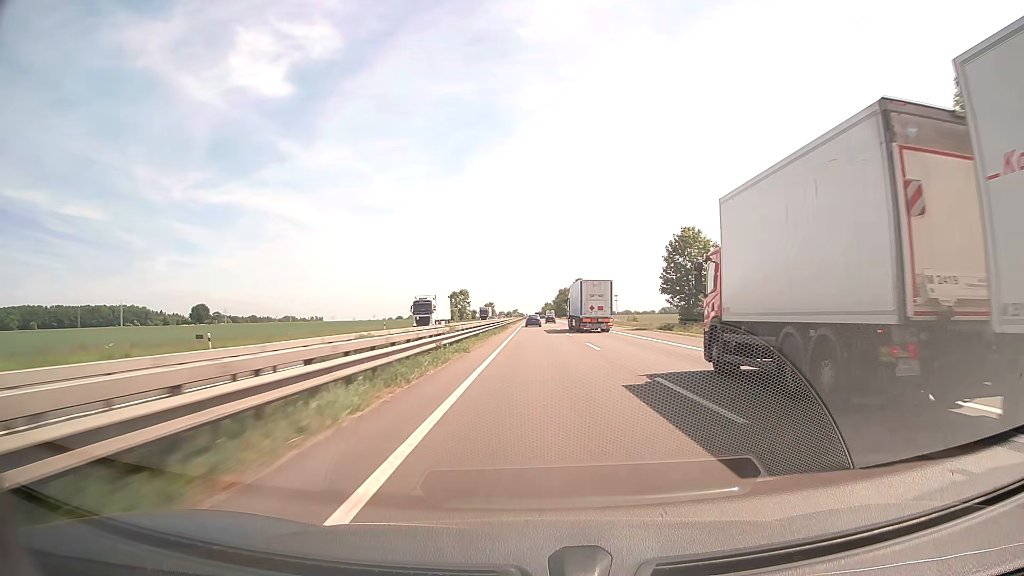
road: motorway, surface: asphalt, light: Day
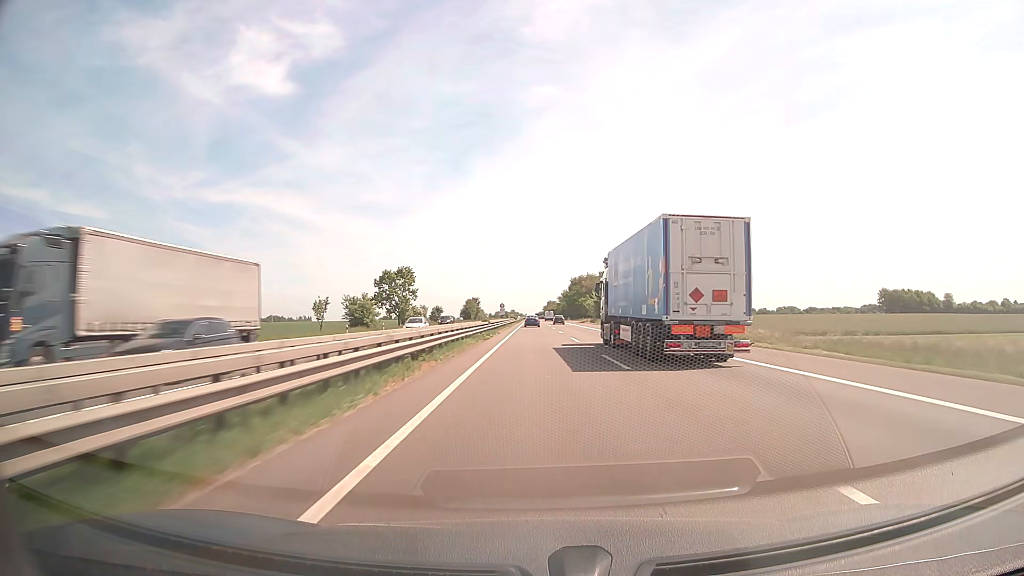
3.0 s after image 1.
(+0.1, +99.0) m; 0°
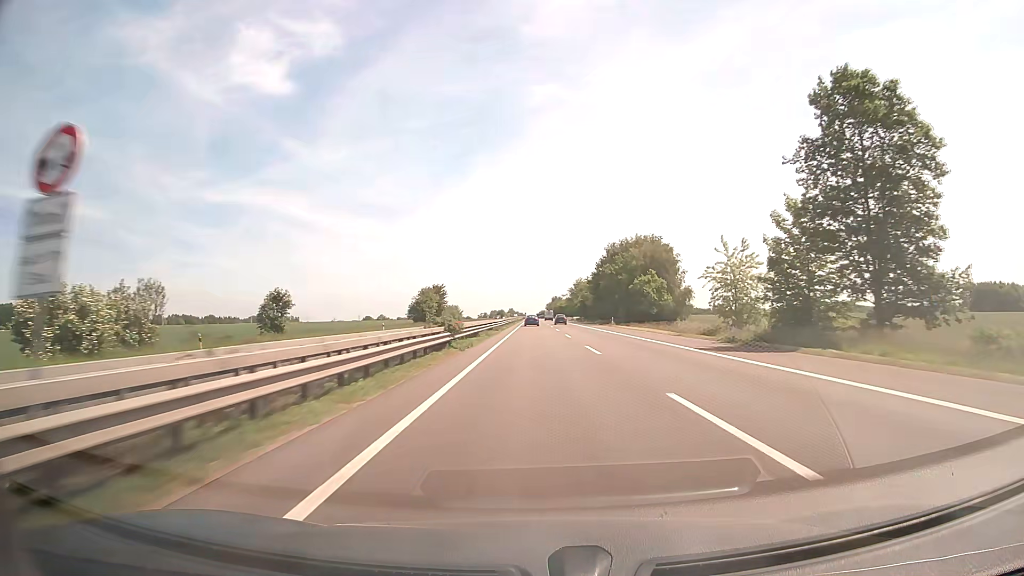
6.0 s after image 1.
(0.0, +101.2) m; 0°
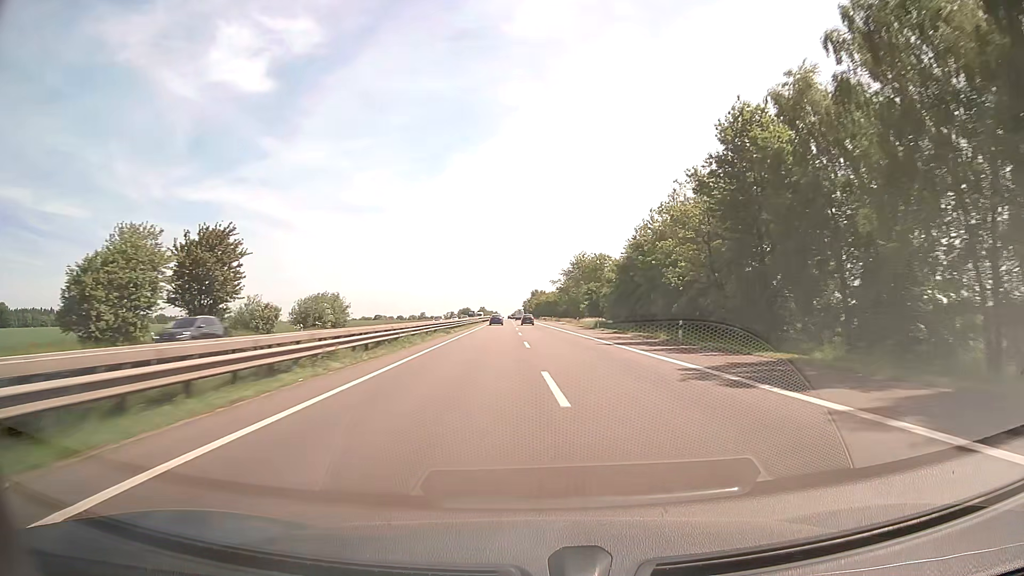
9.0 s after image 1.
(+1.4, +102.4) m; +2°
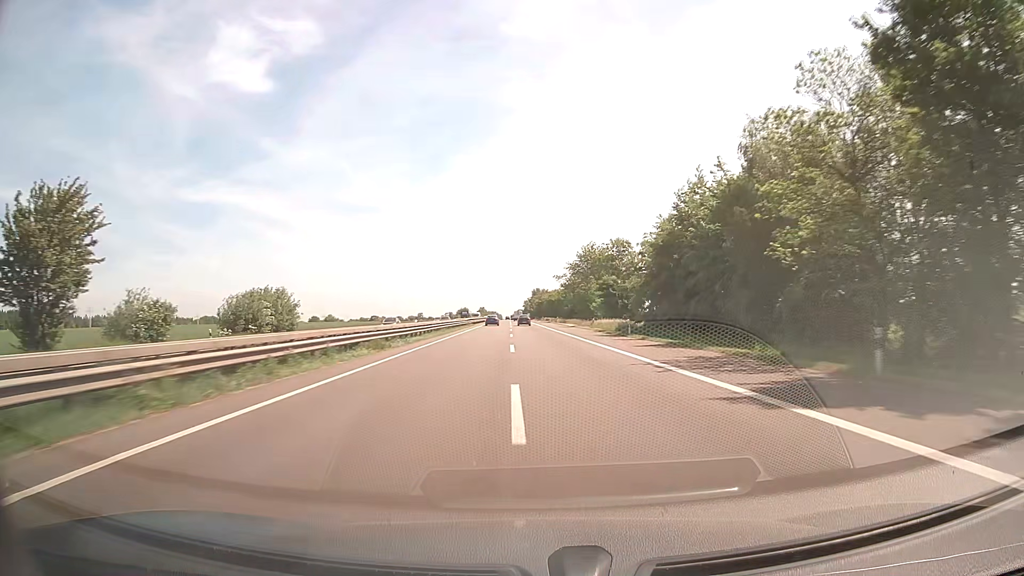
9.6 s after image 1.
(0.0, +20.6) m; 0°
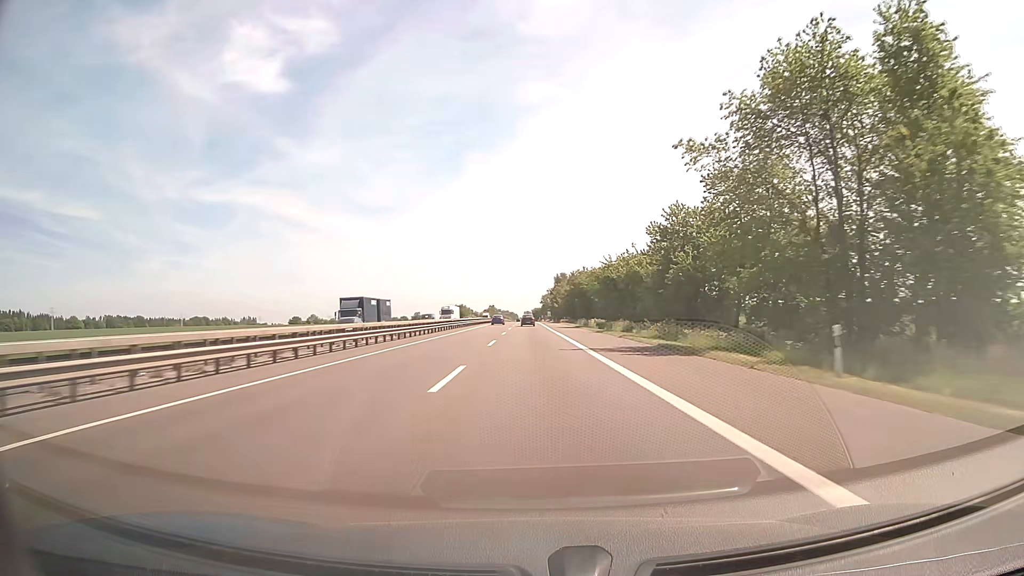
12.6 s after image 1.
(-1.8, +102.2) m; -2°
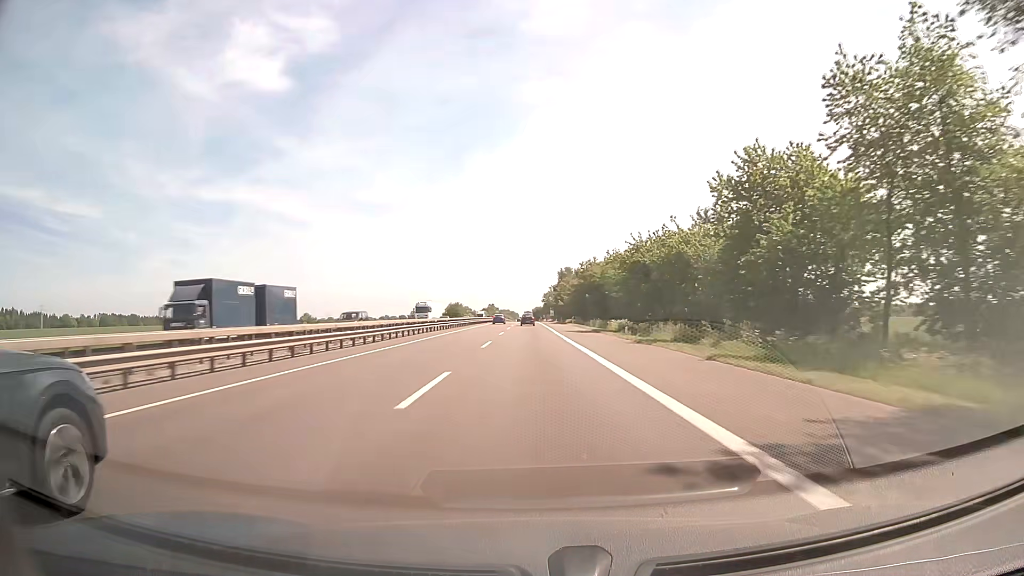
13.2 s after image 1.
(0.0, +20.1) m; 0°
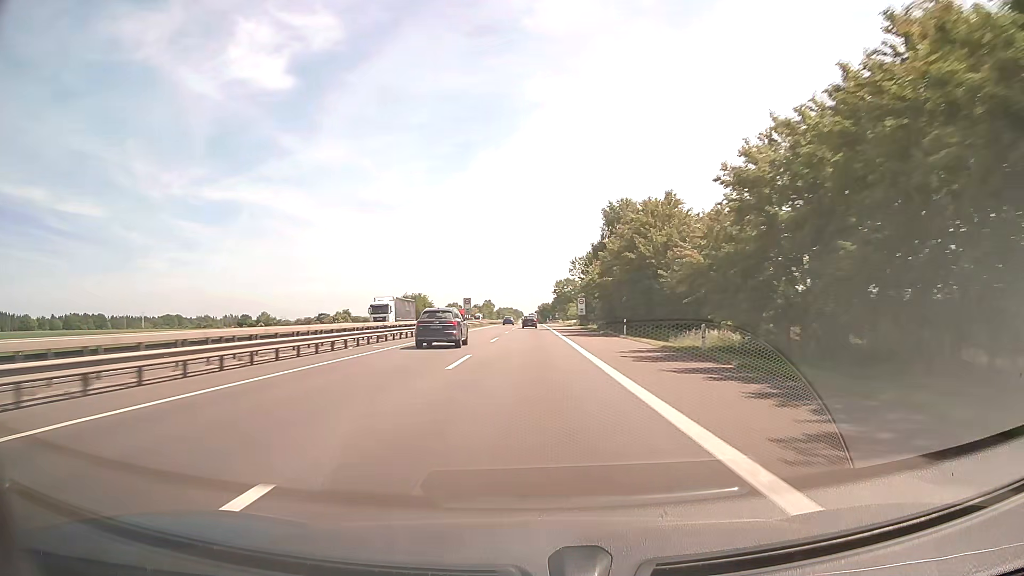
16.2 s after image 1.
(-0.5, +99.4) m; 0°
